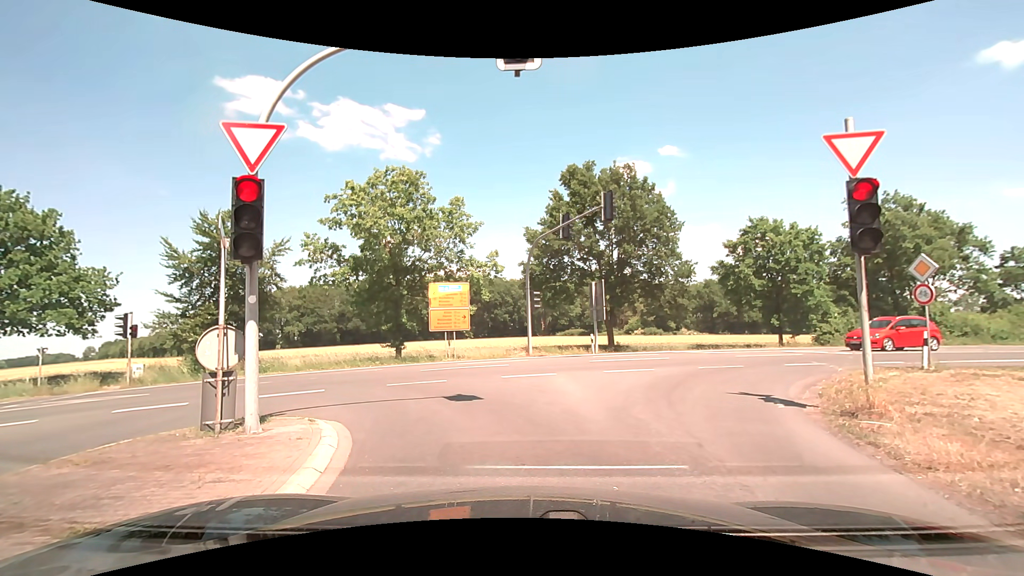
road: secondary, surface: asphalt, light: Day
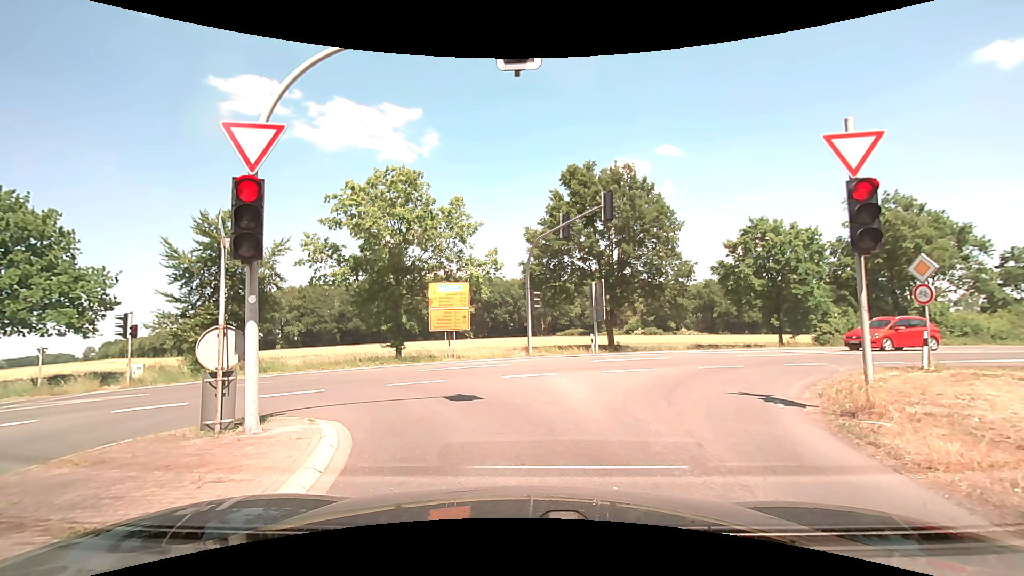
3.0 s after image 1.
(0.0, 0.0) m; 0°
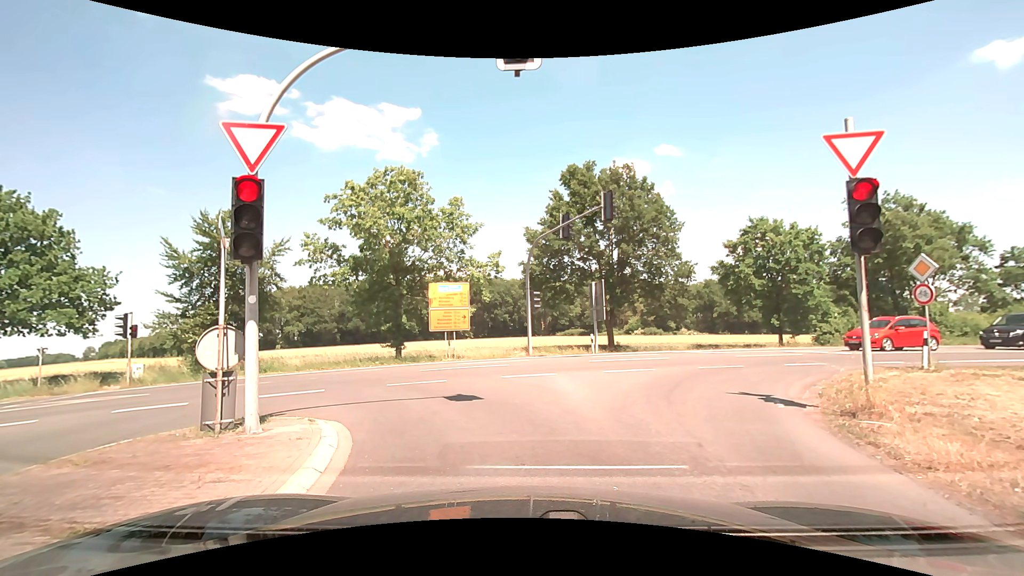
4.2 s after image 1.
(0.0, 0.0) m; 0°
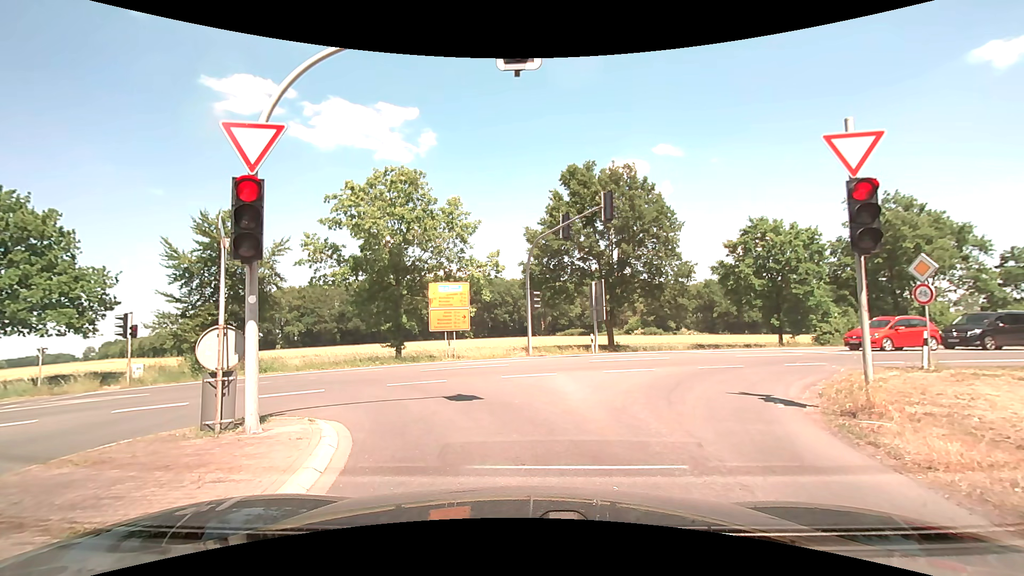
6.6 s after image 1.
(0.0, 0.0) m; 0°
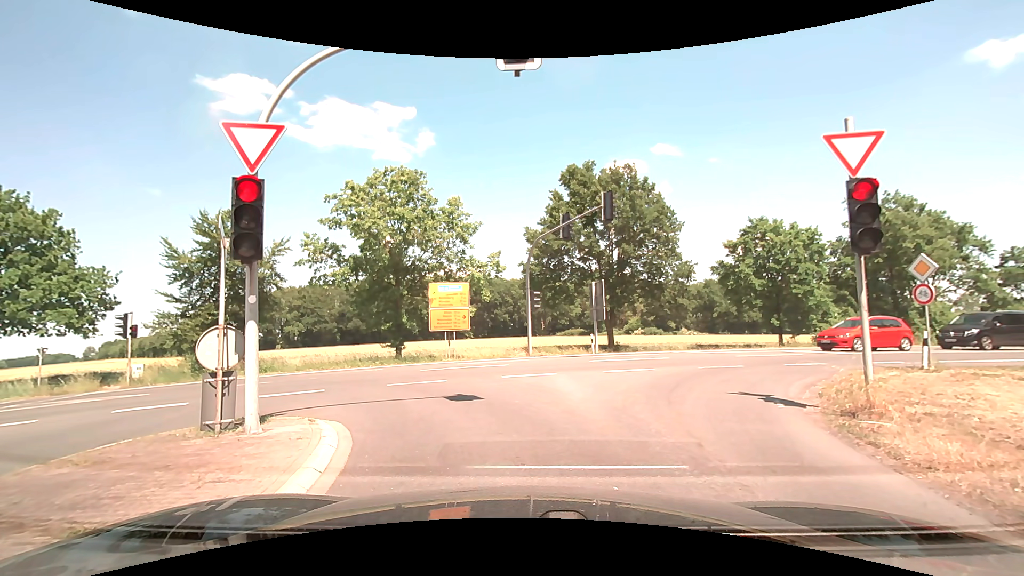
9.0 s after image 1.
(0.0, 0.0) m; 0°
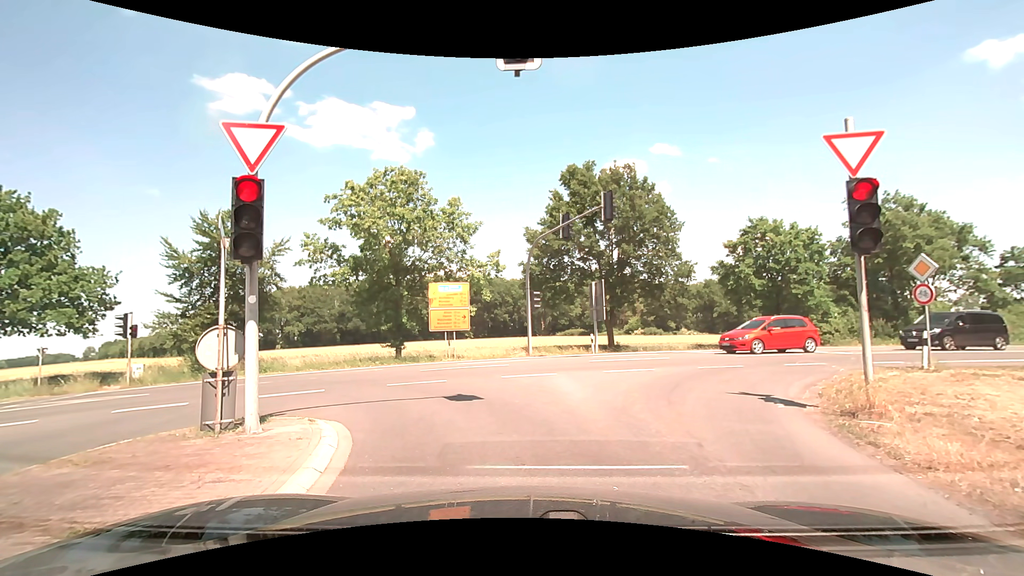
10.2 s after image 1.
(0.0, 0.0) m; 0°
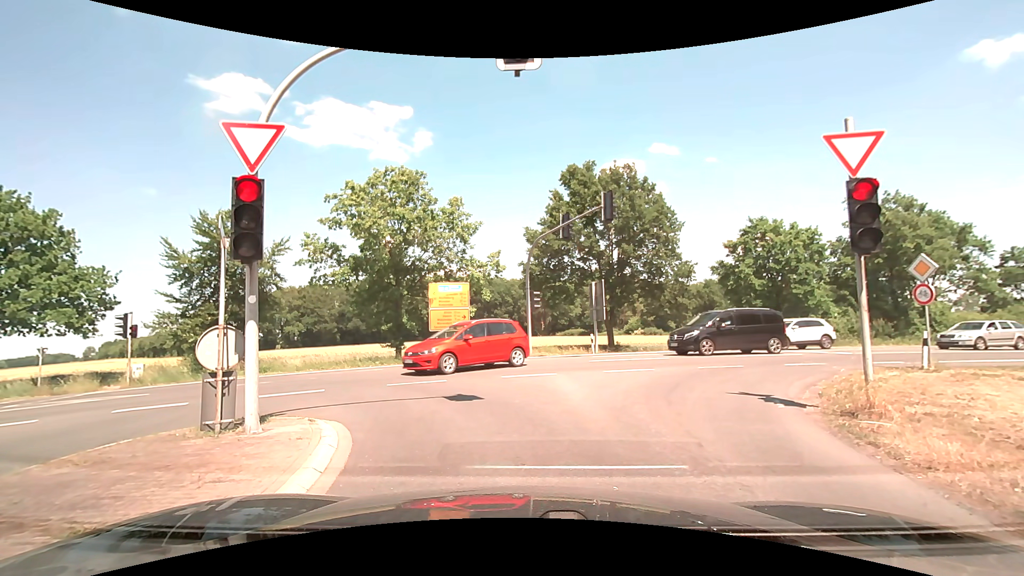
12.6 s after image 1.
(0.0, 0.0) m; 0°
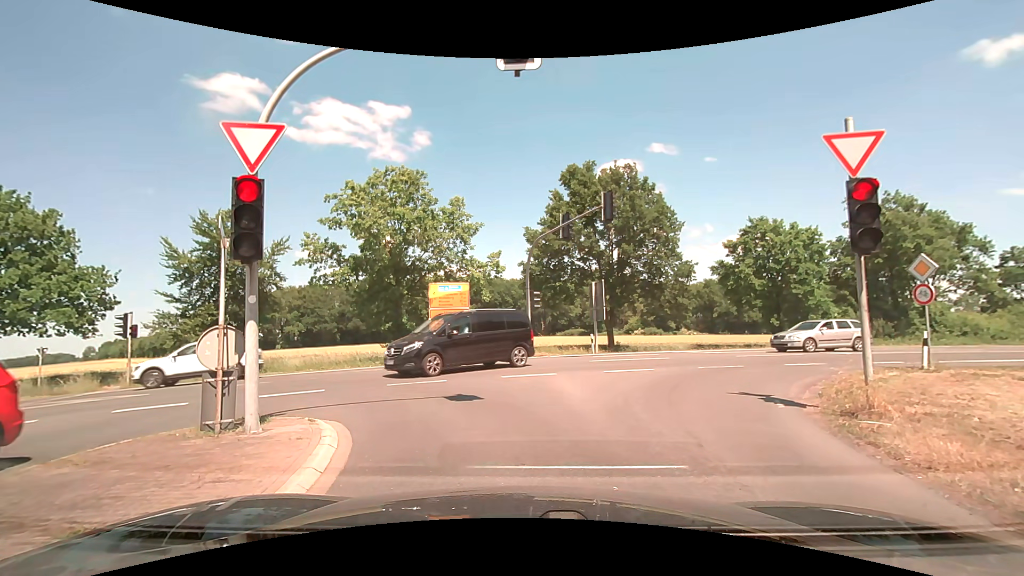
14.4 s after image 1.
(0.0, 0.0) m; 0°
(-1, +10) (-7, +18) (-17, +20) (-26, +19) (-36, +16) (-46, +13) (-55, +10) (-65, +7) (-74, +5) (-84, +2) m
